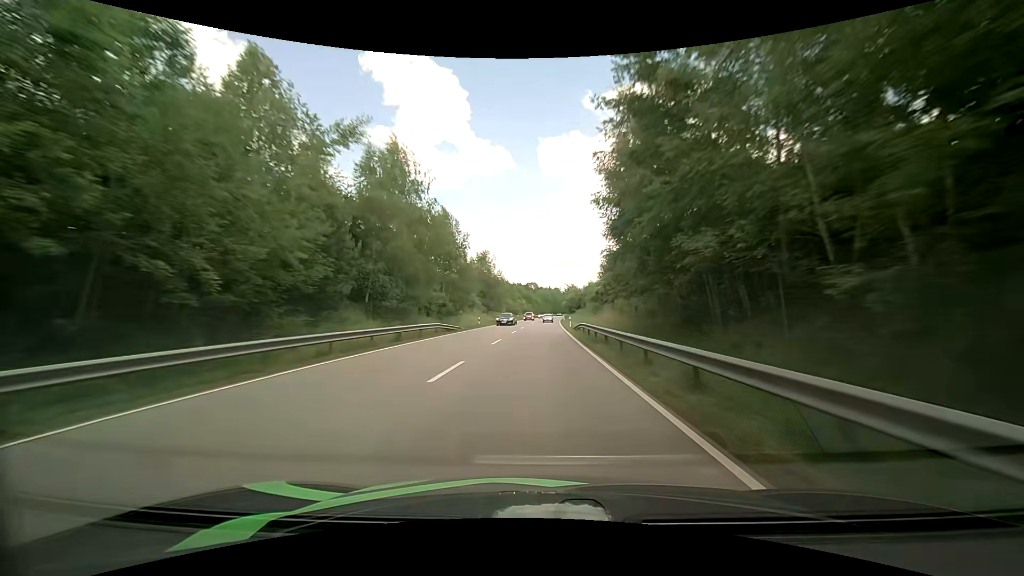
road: primary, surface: asphalt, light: Day
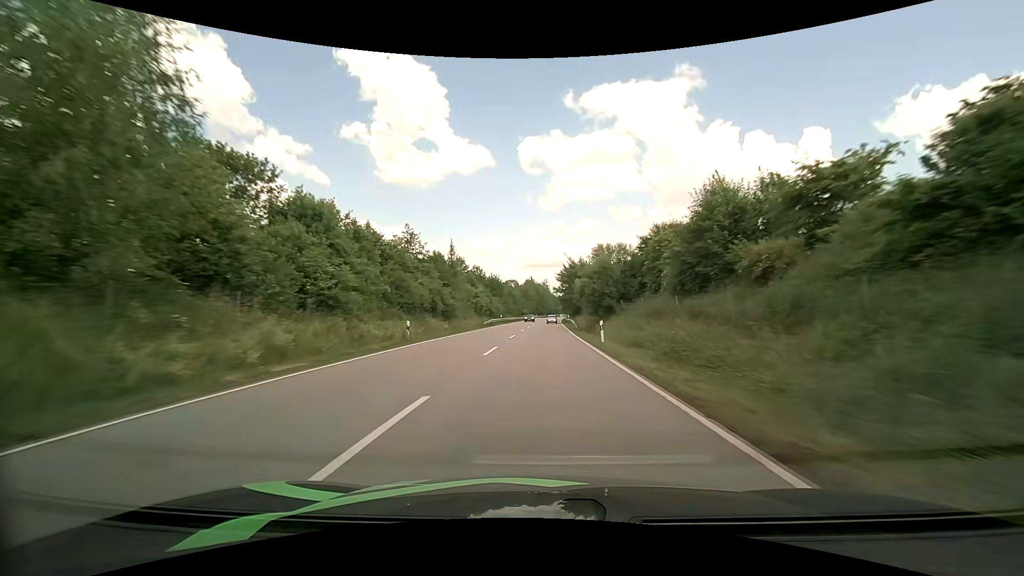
(+1.7, +77.8) m; +2°
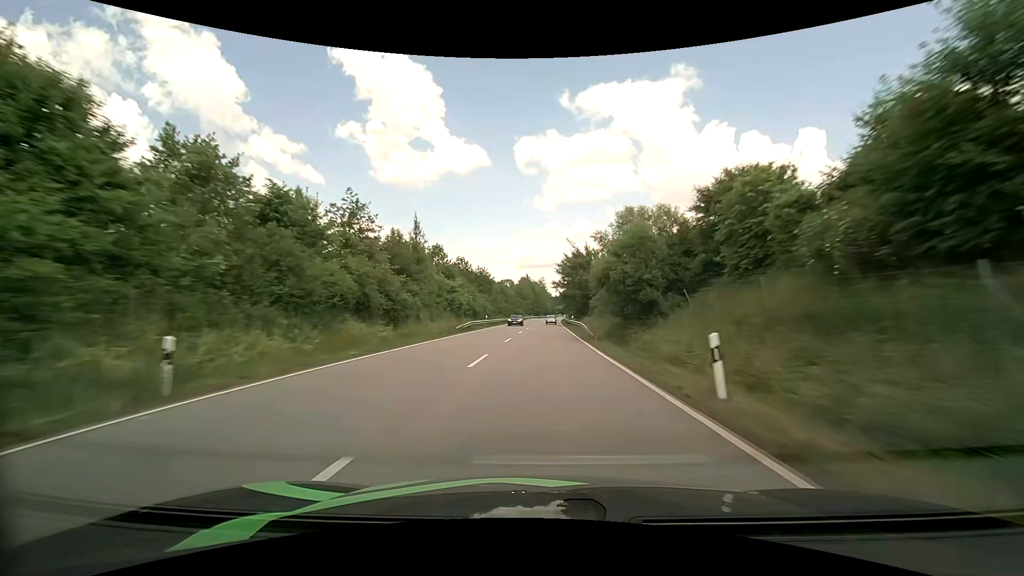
(+0.1, +15.6) m; +1°
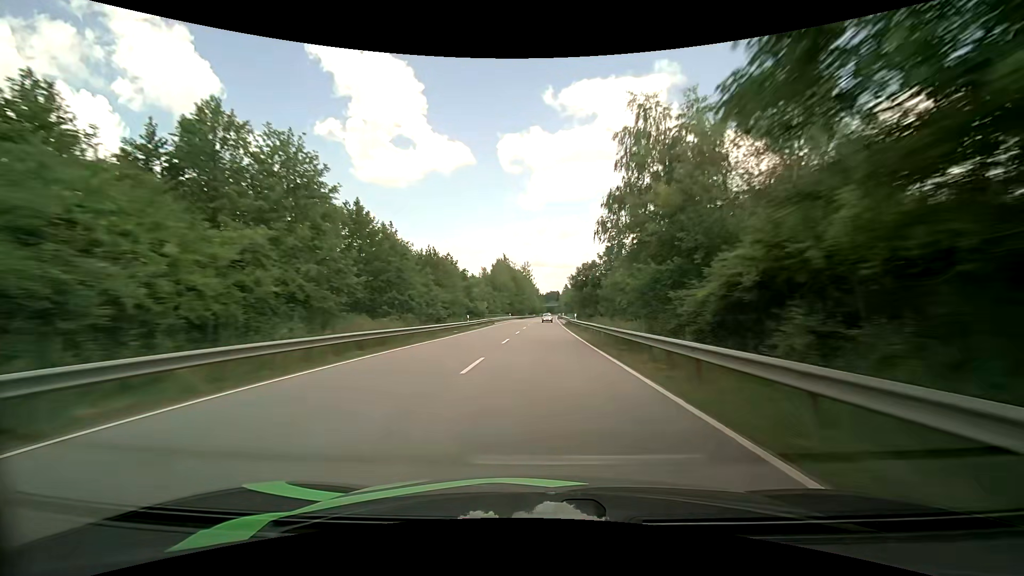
(+0.7, +61.3) m; +1°
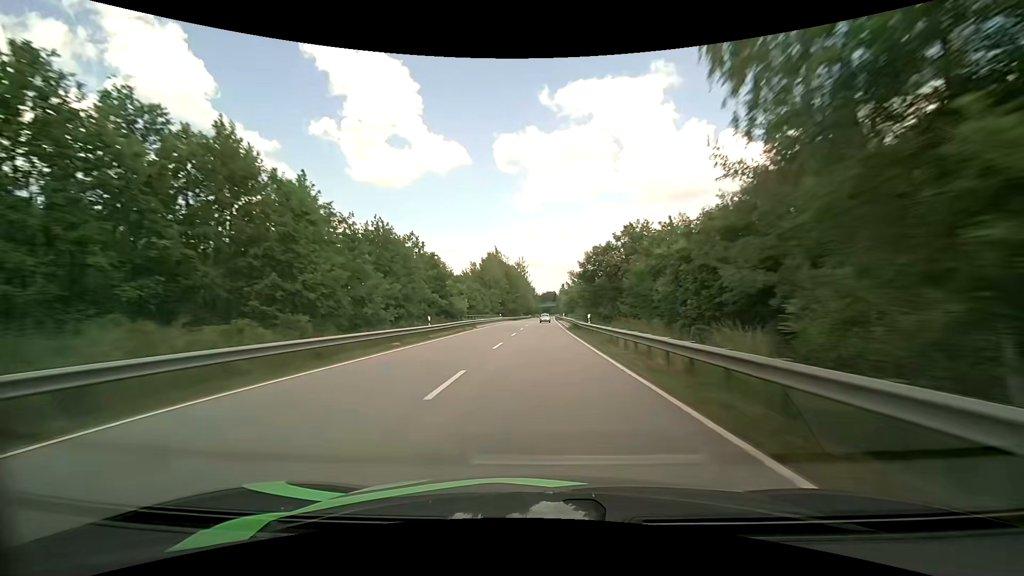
(+0.1, +15.1) m; +1°
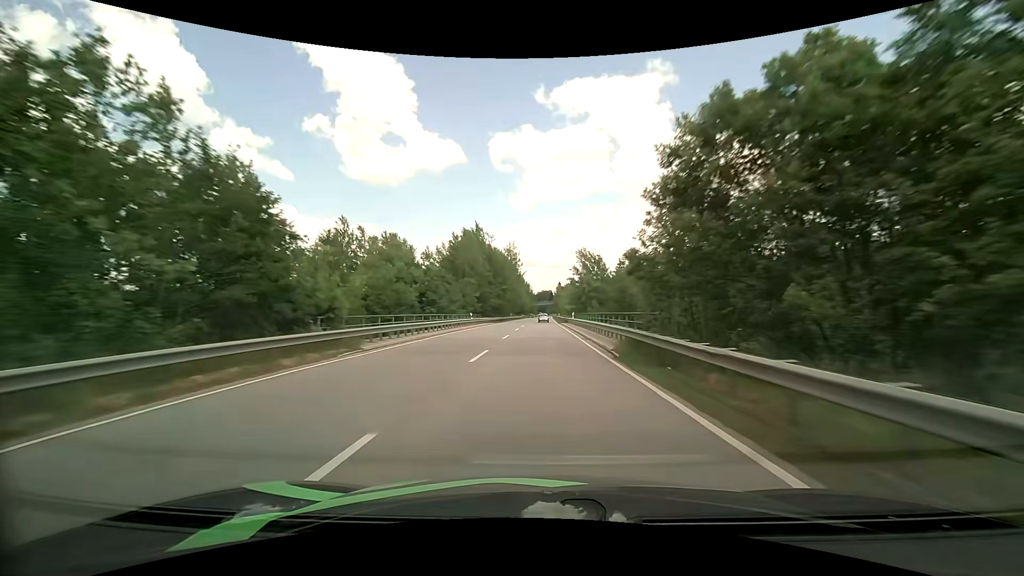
(+0.1, +30.3) m; 0°
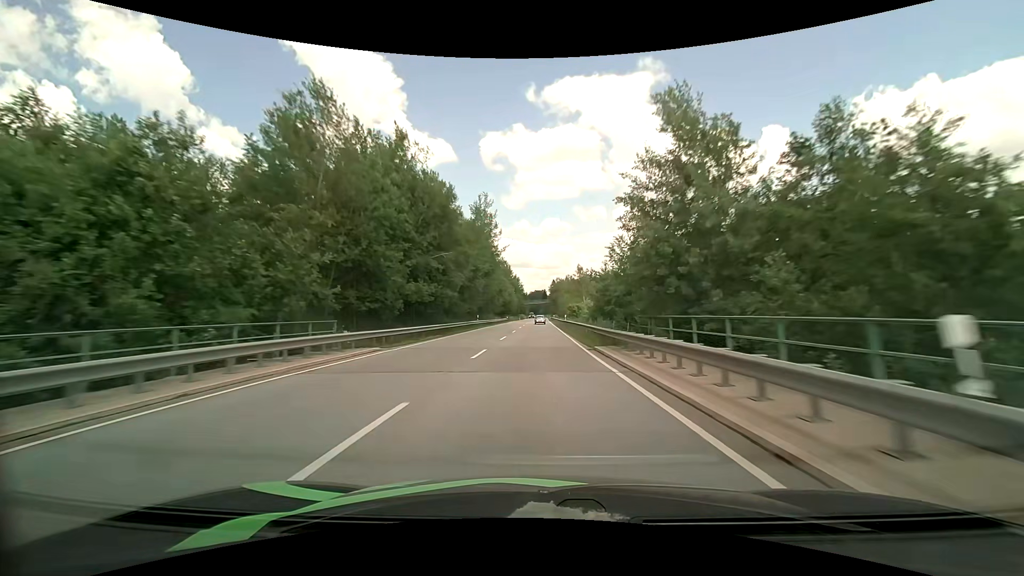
(+0.3, +45.4) m; +1°
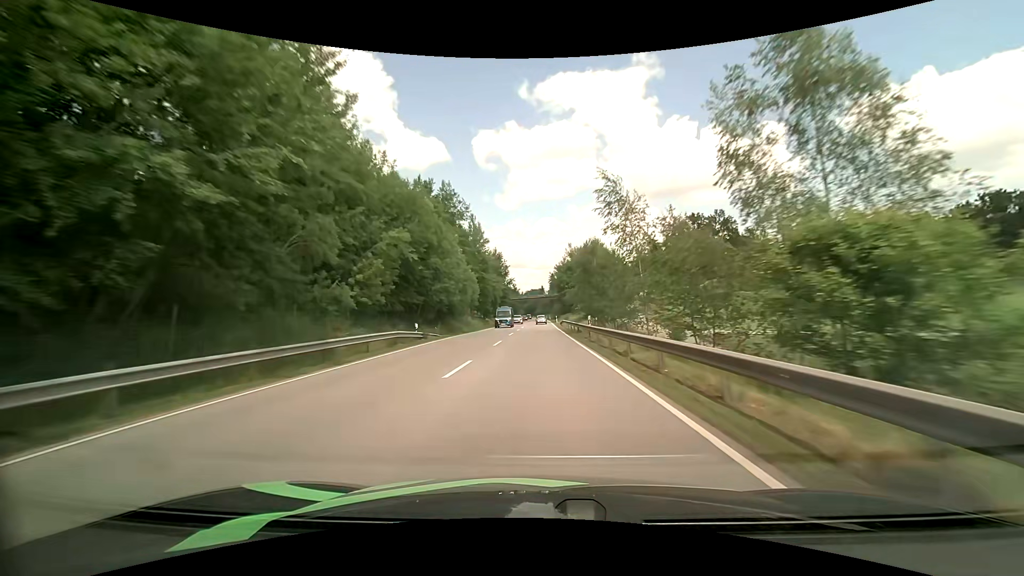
(+0.2, +75.8) m; 0°
(0, +10) (0, +20) (0, +30) (0, +40) (0, +50) (0, +60) (0, +70) (0, +80) (0, +90) (0, +100) m
